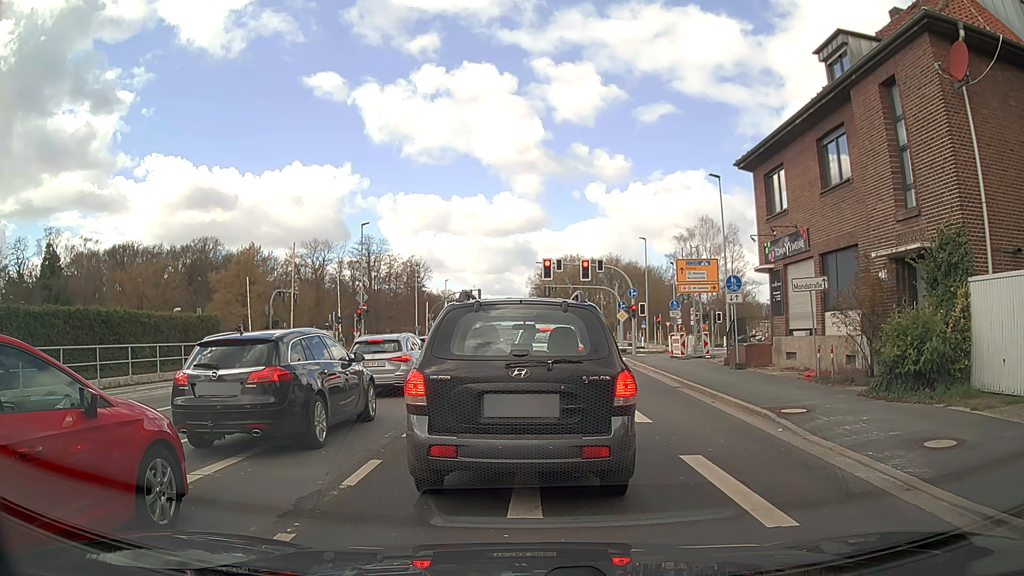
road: secondary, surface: asphalt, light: Day
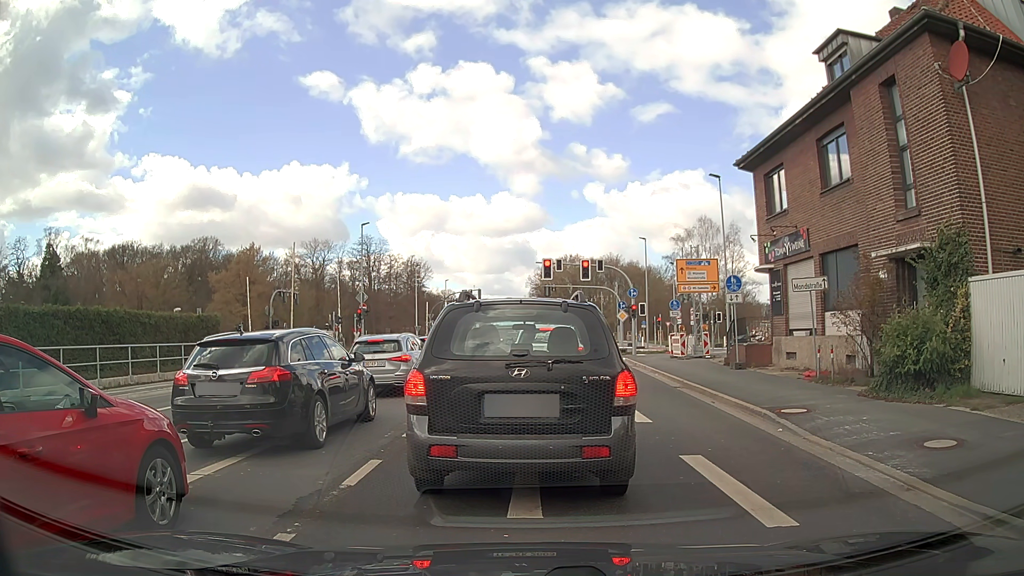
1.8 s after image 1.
(0.0, 0.0) m; 0°
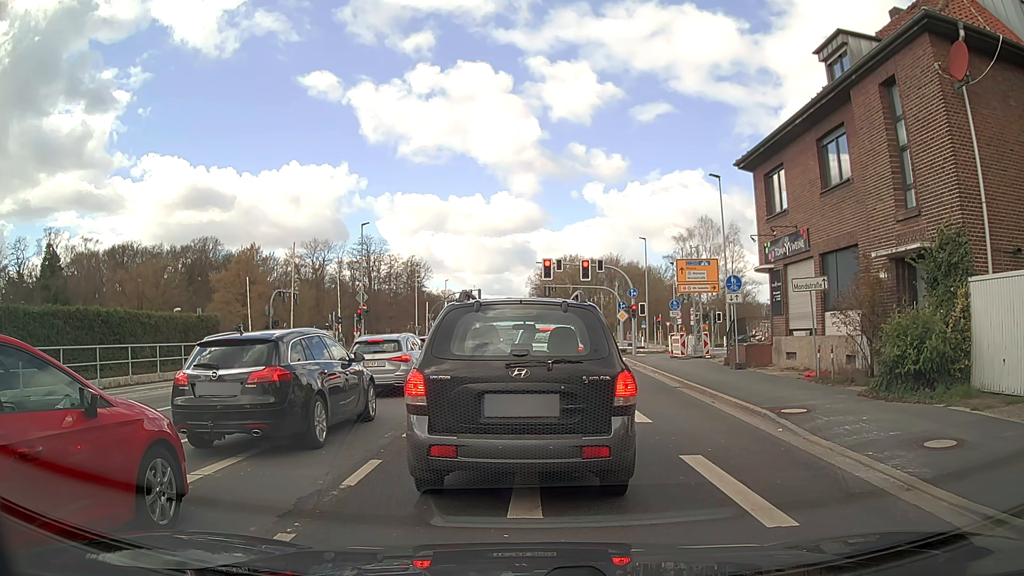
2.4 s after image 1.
(0.0, 0.0) m; 0°
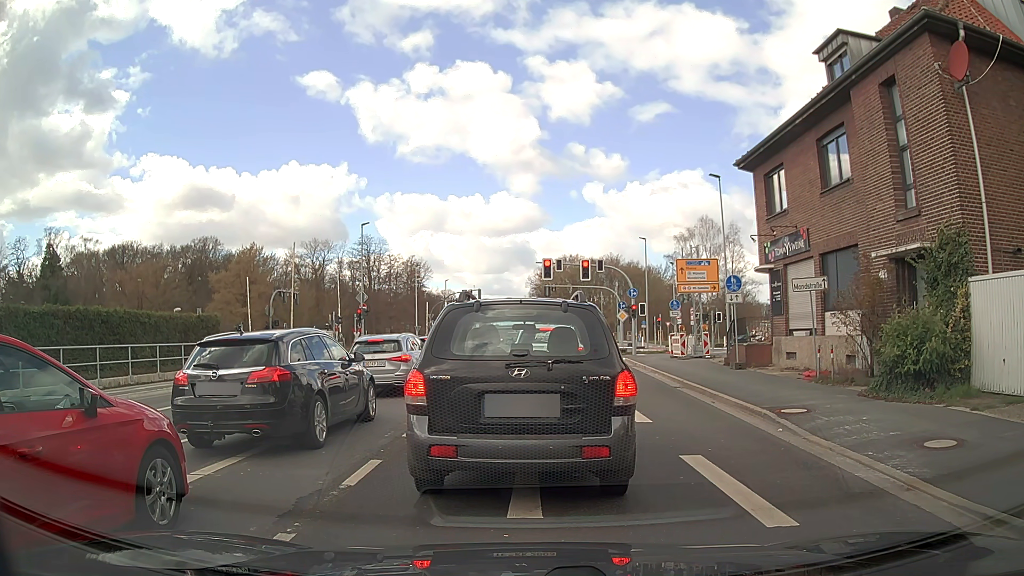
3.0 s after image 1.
(0.0, 0.0) m; 0°
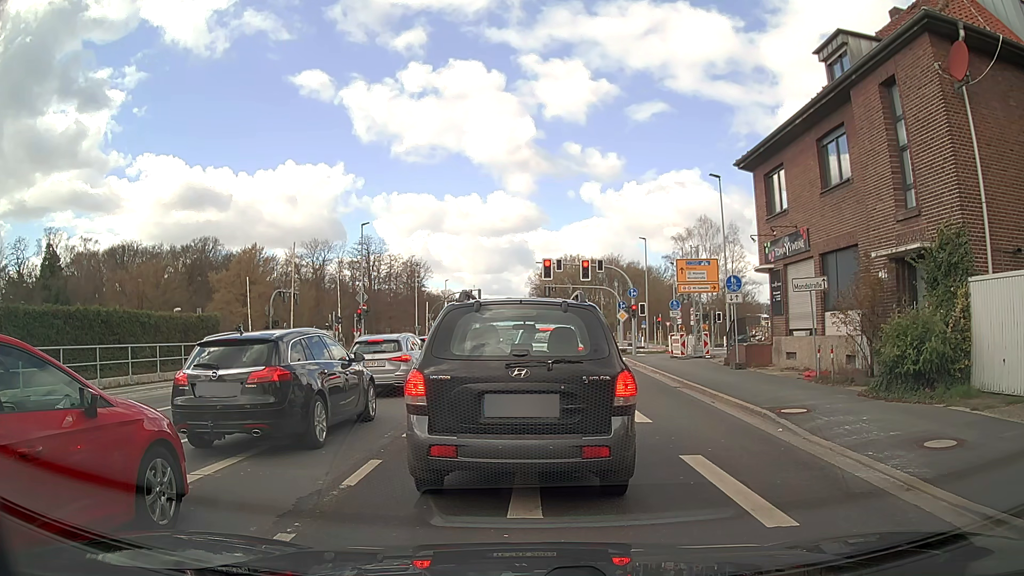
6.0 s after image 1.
(0.0, 0.0) m; 0°
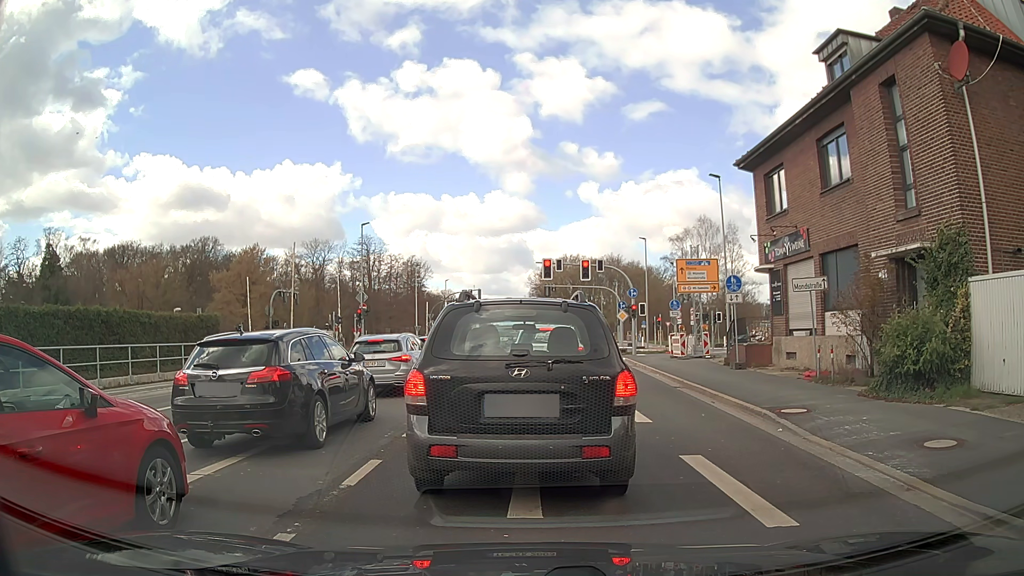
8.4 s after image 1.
(0.0, 0.0) m; 0°
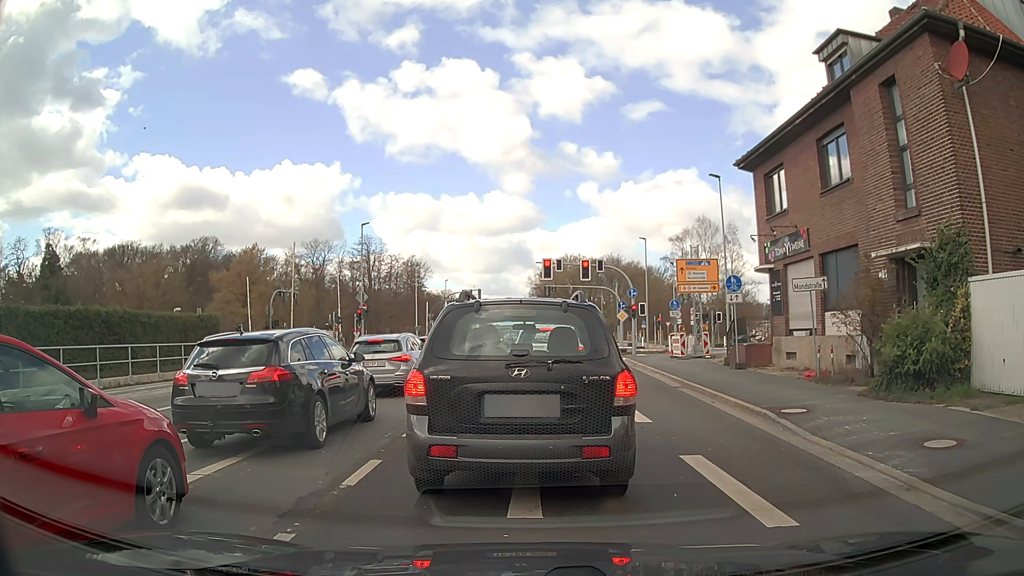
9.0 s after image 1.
(0.0, 0.0) m; 0°
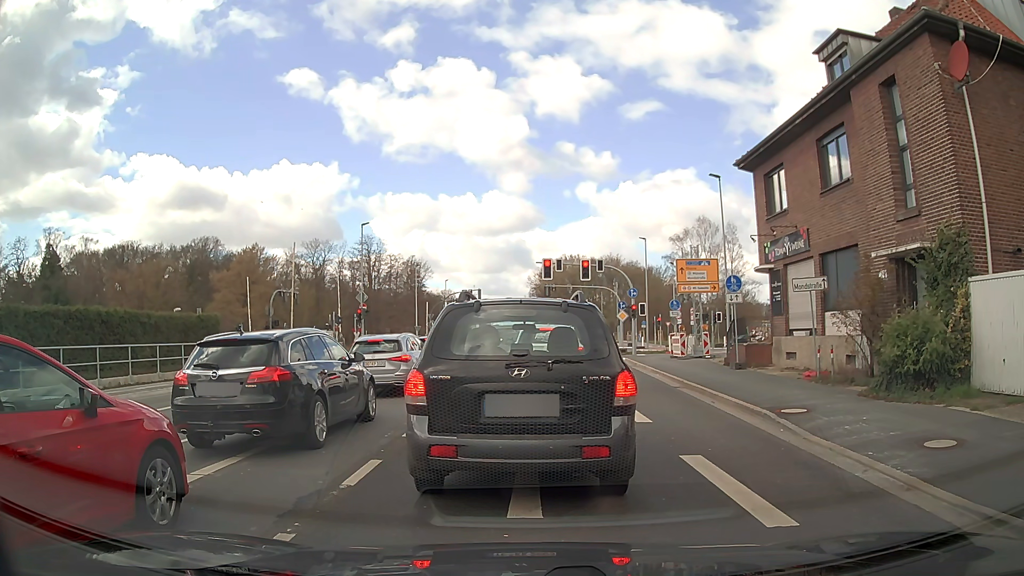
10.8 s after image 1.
(0.0, 0.0) m; 0°
(0, +10) (0, +20) (-1, +30) (-1, +40) (0, +50) (0, +60) (0, +70) (+1, +80) (+1, +90) (+1, +100) m
